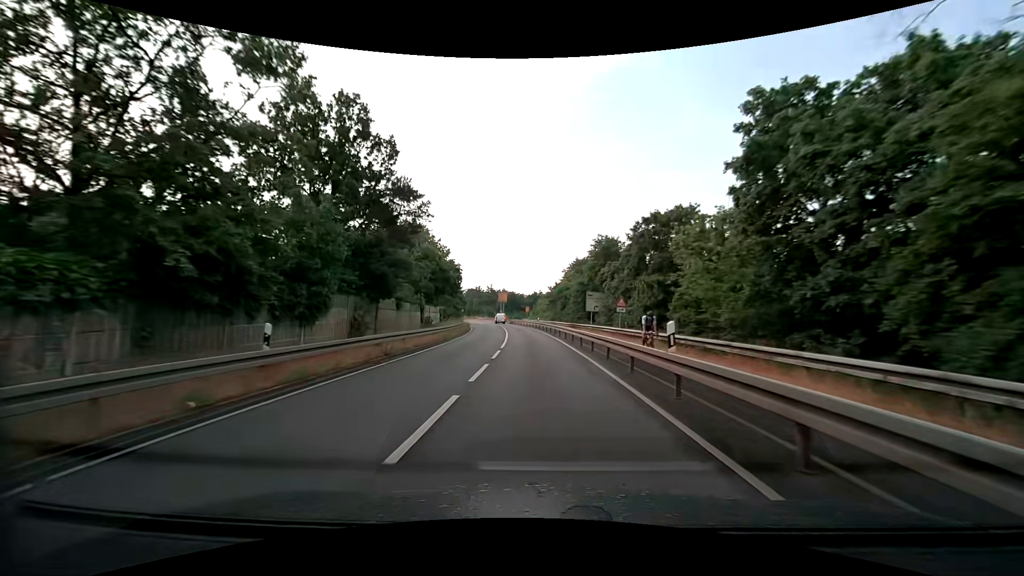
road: tertiary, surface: asphalt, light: Day
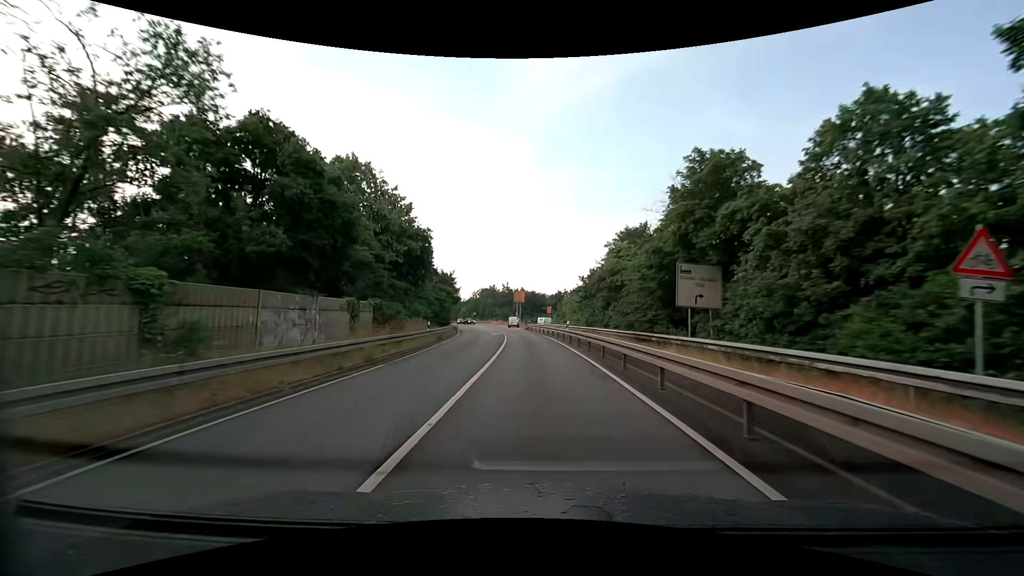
(-0.4, +26.8) m; -2°
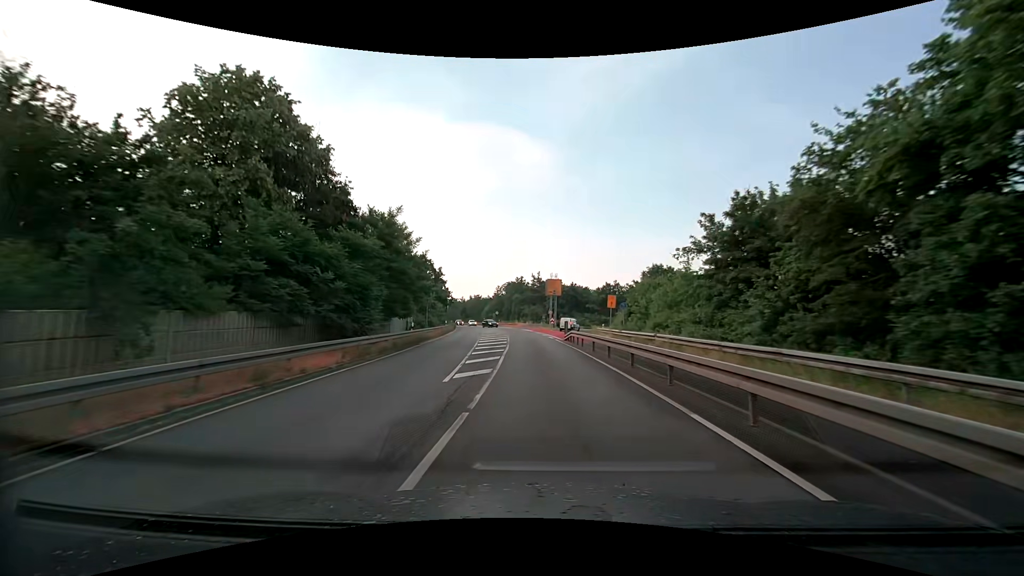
(-1.4, +35.0) m; -5°
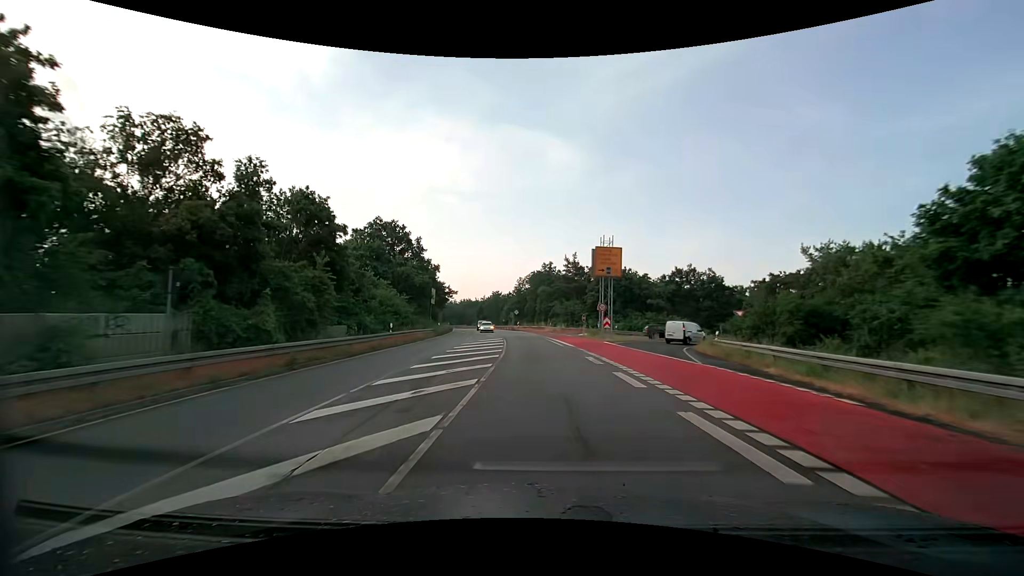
(-0.8, +34.3) m; -3°
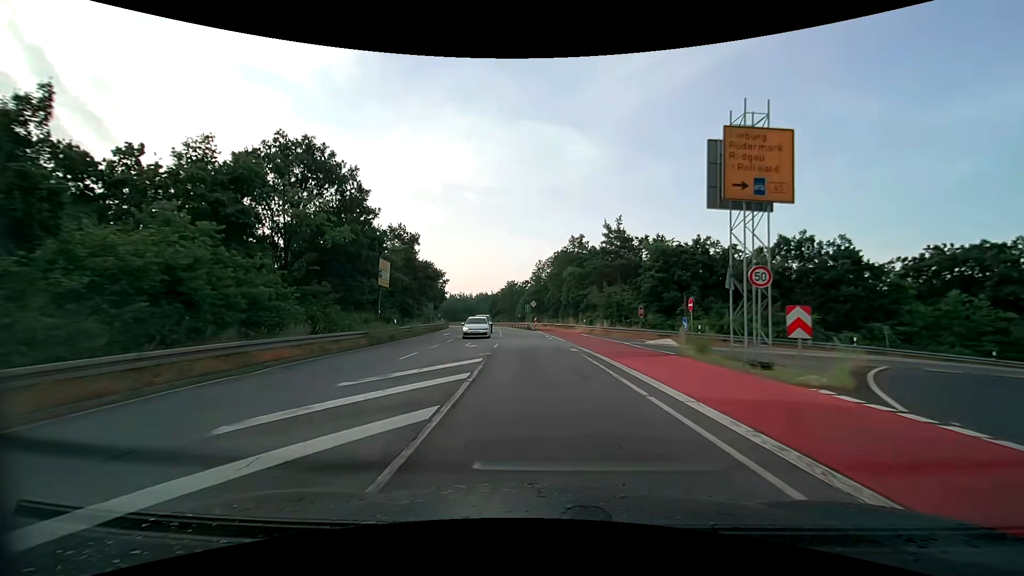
(-0.7, +25.4) m; -3°
(0, +10) (0, +20) (-1, +30) (-2, +40) (-3, +50) (-4, +60) (-5, +70) (-7, +80) (-9, +89) (-11, +99) m
